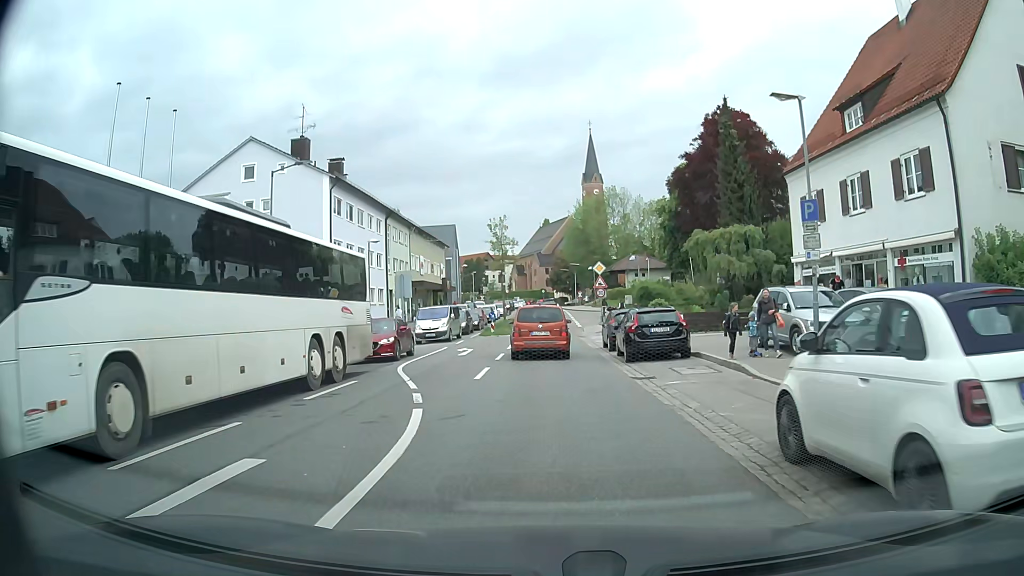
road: secondary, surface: asphalt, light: Day
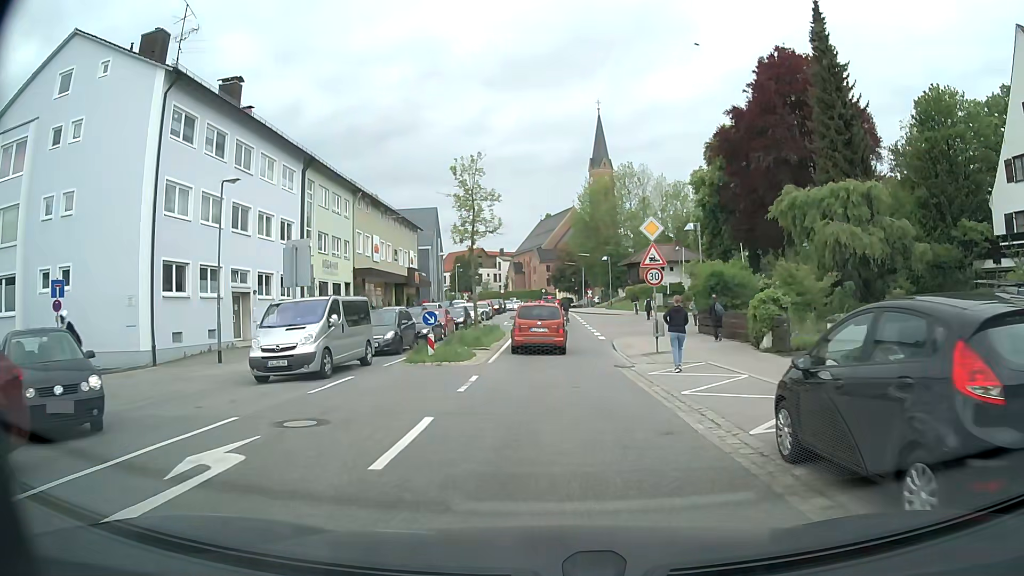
(+0.1, +20.5) m; +1°
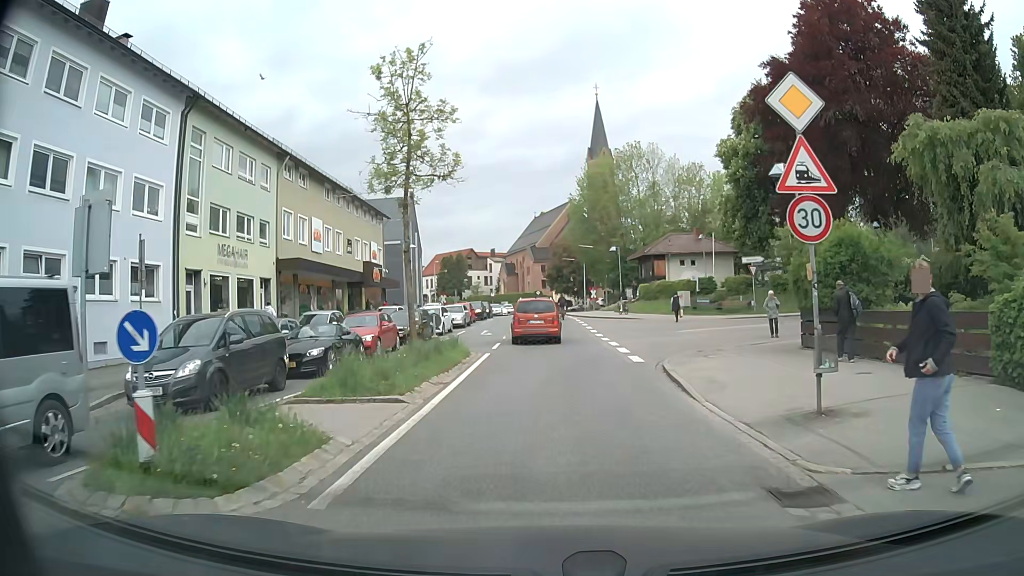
(-0.1, +13.1) m; -1°
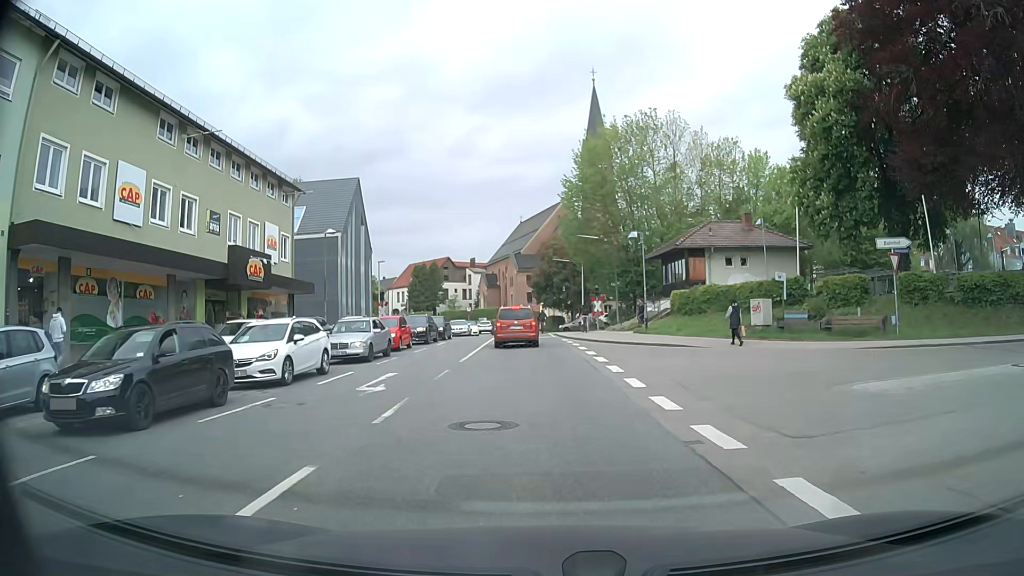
(+0.3, +19.3) m; 0°
